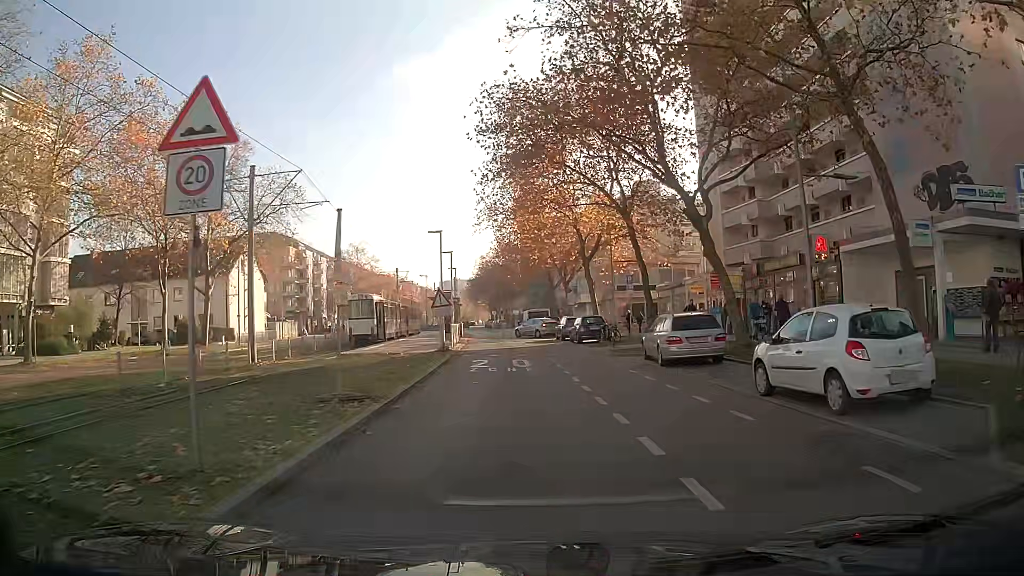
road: tertiary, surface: asphalt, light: Day
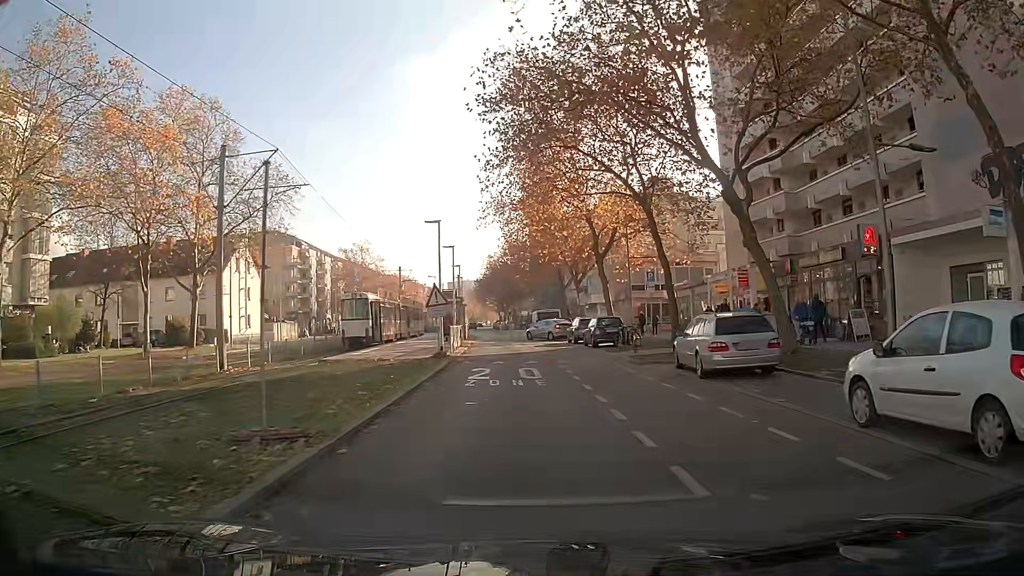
(-0.1, +3.4) m; -2°
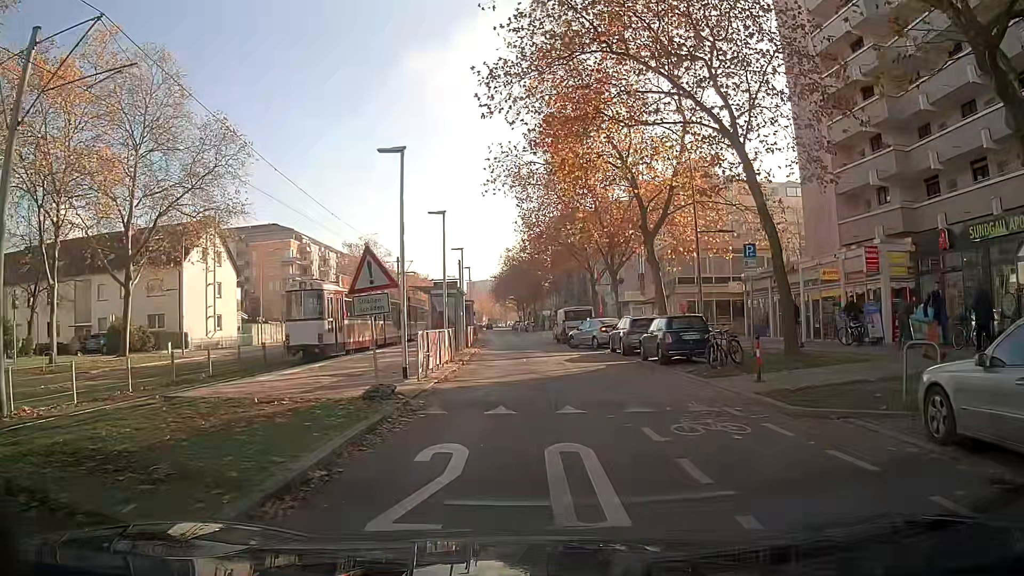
(0.0, +11.5) m; +1°
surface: paving_stones
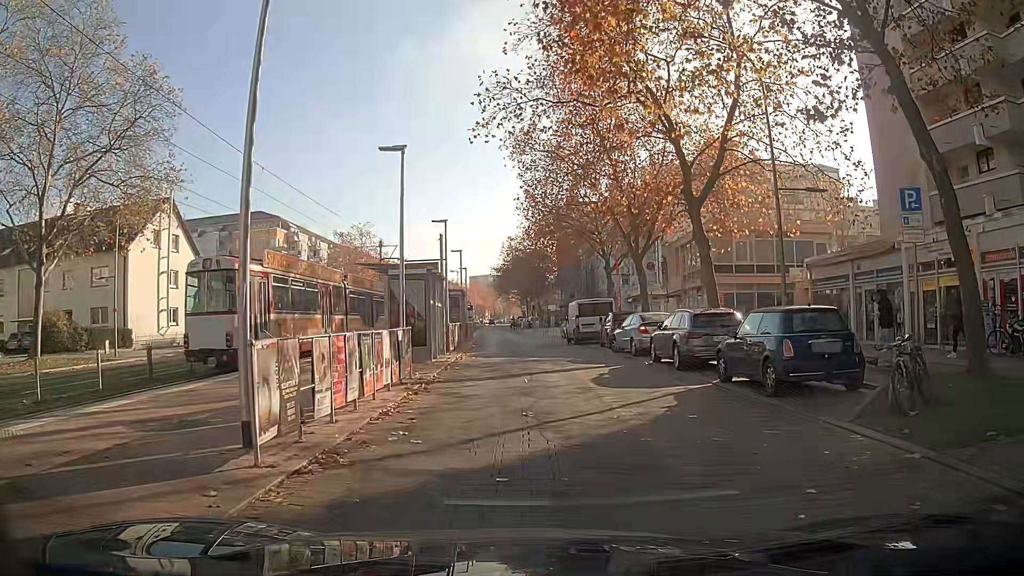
(-0.2, +8.7) m; 0°
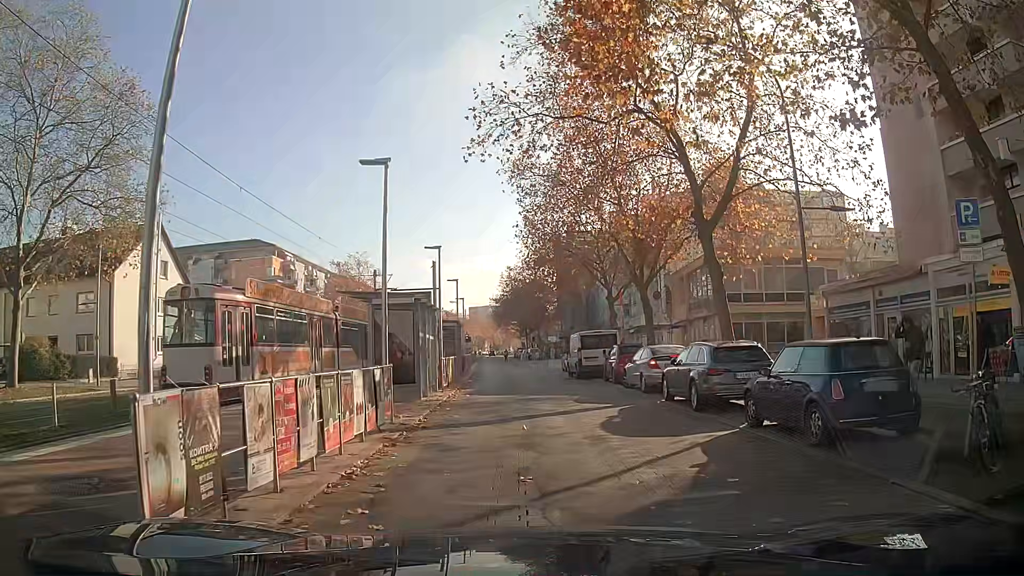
(0.0, +1.8) m; 0°
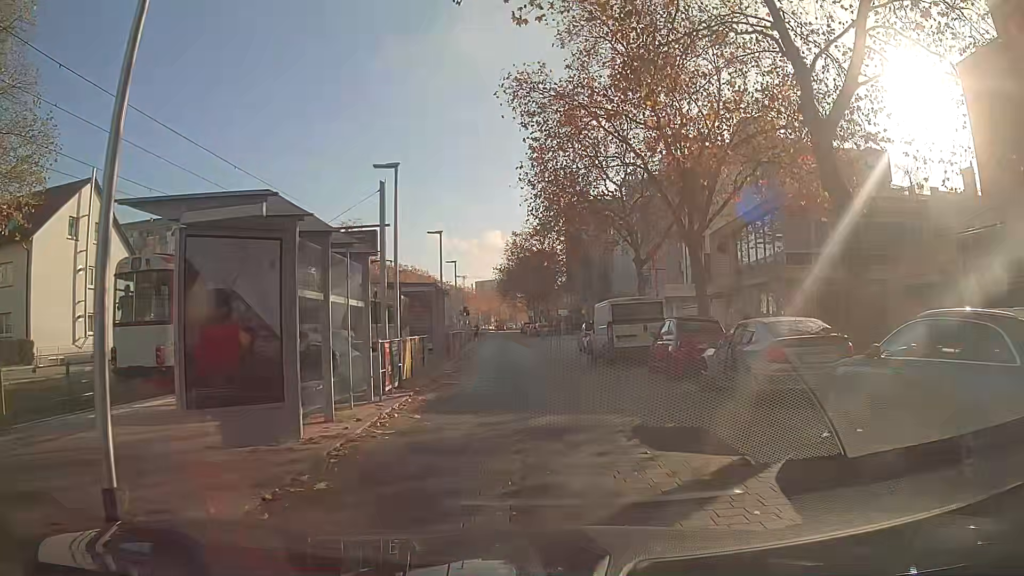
(-0.2, +9.6) m; 0°
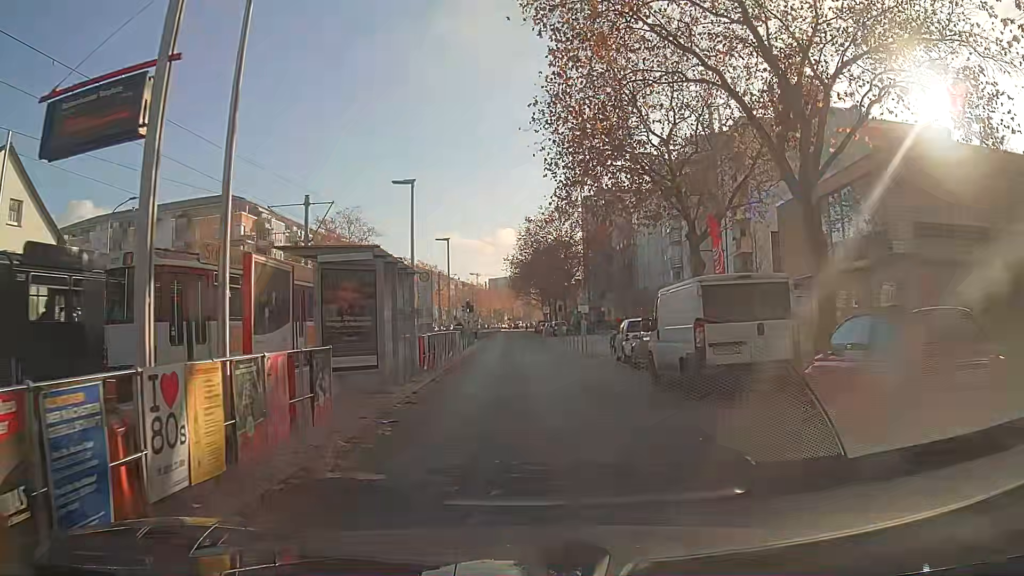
(-0.3, +10.1) m; -3°
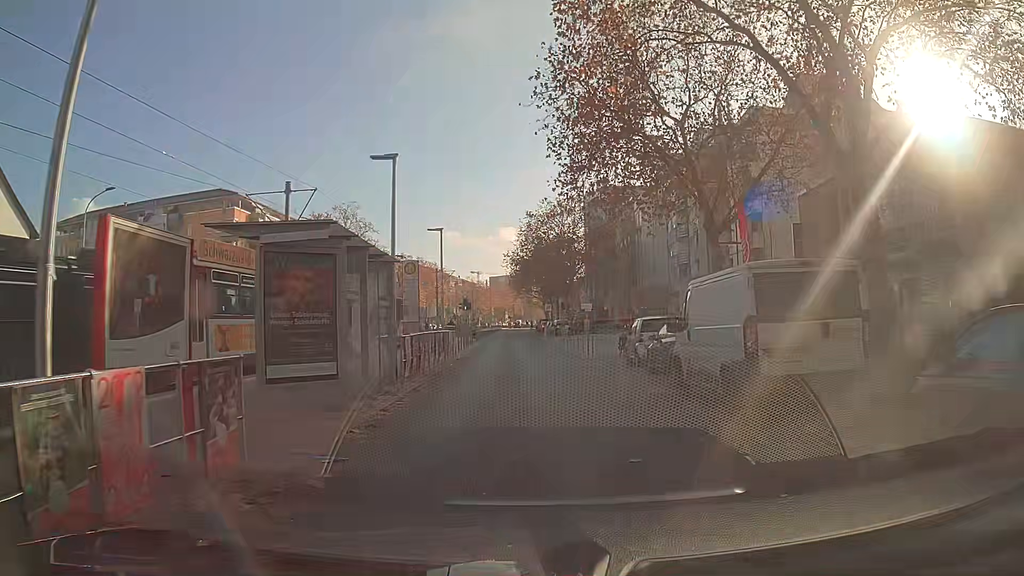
(0.0, +2.8) m; 0°
(0, +10) (0, +20) (-1, +30) (-1, +40) (-2, +50) (-2, +60) (-2, +70) (-2, +80) (-3, +90) (-3, +100) m
